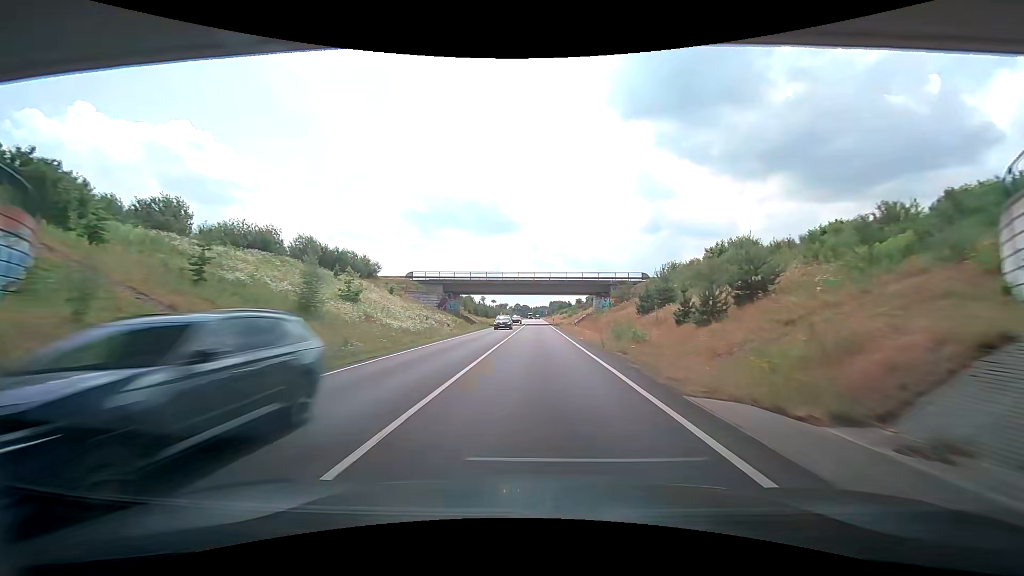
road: trunk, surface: asphalt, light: Day
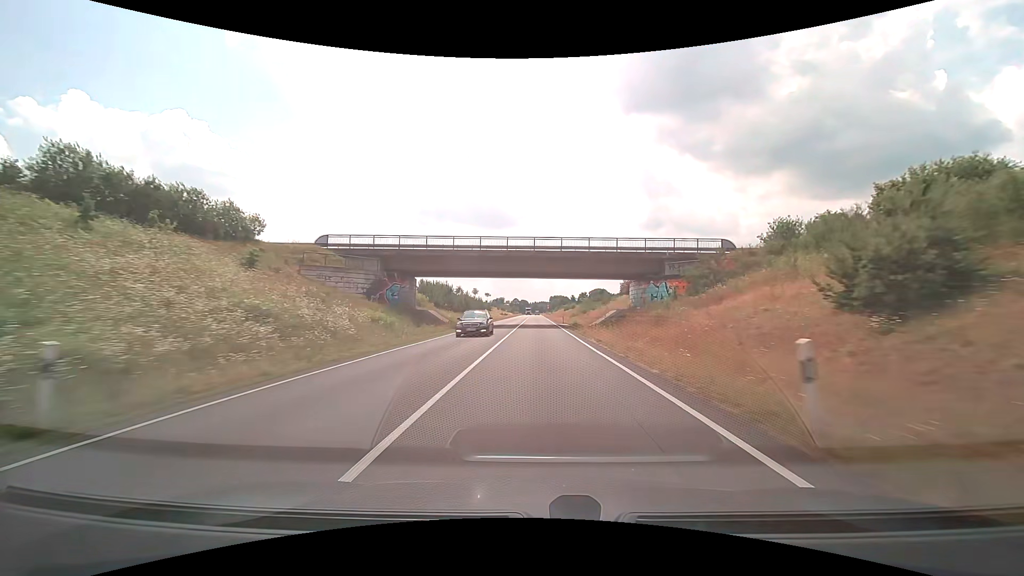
(+0.1, +31.0) m; 0°
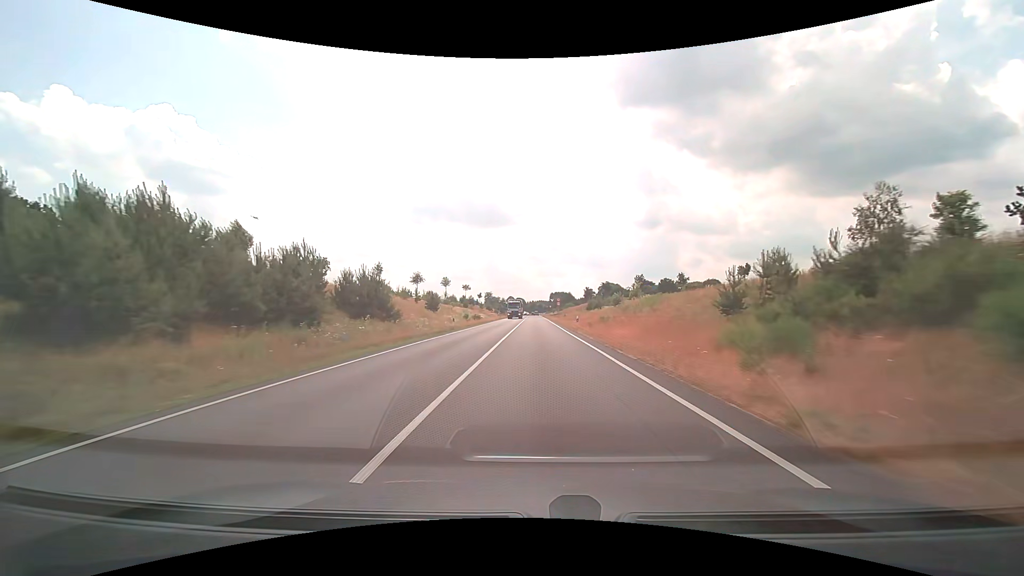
(+0.3, +70.5) m; 0°
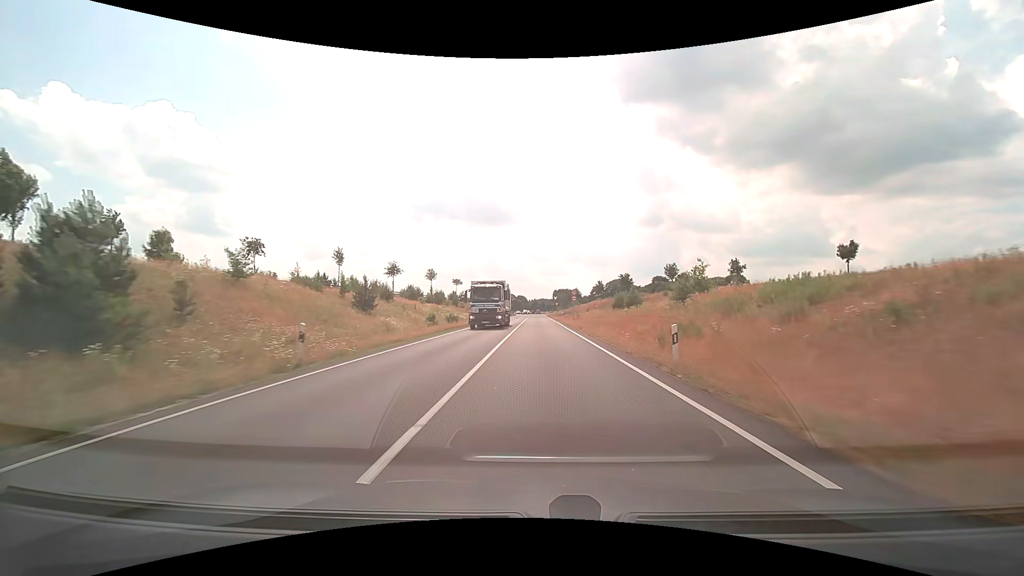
(+0.1, +24.9) m; 0°
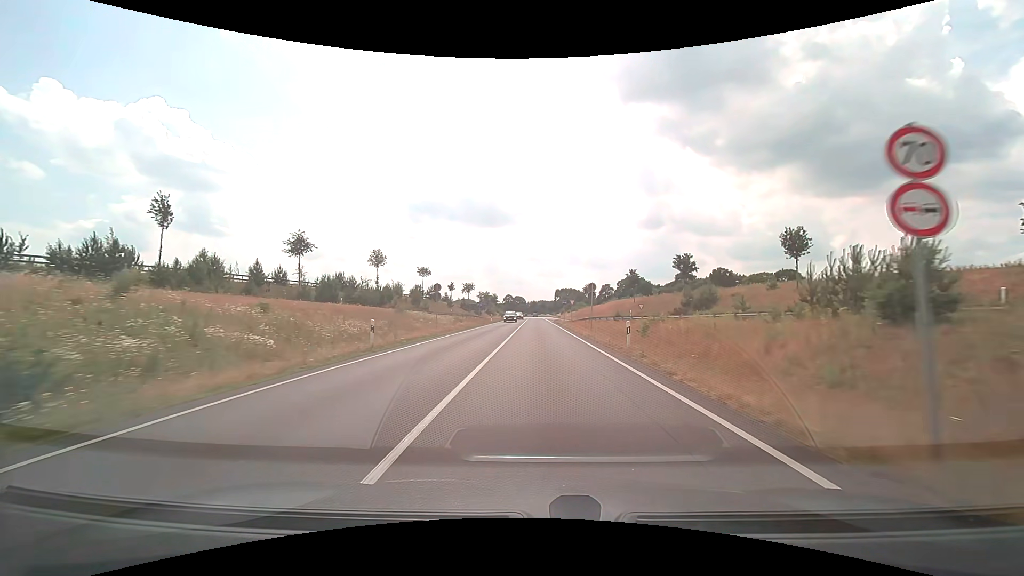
(+0.1, +44.2) m; 0°
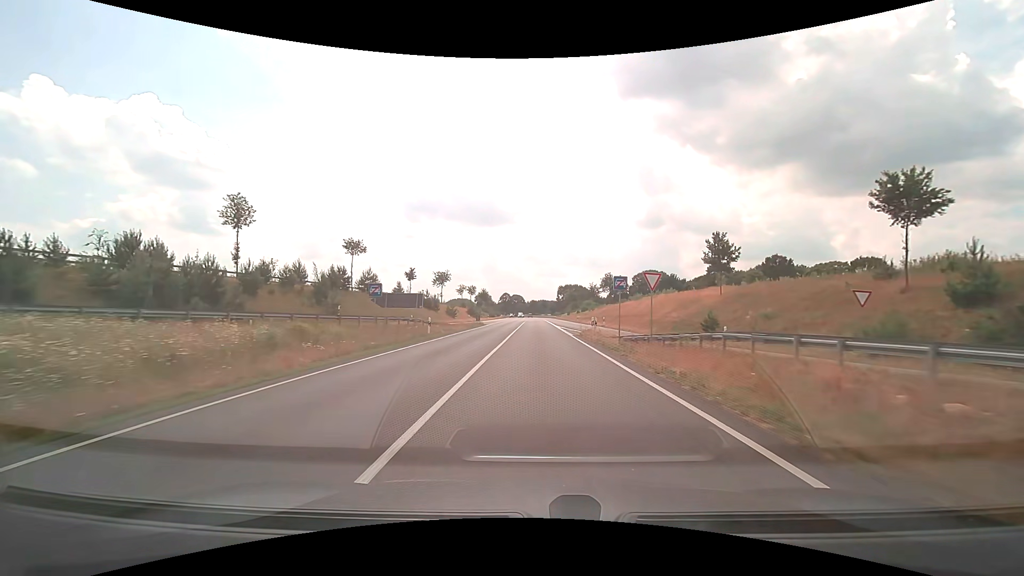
(+0.2, +41.1) m; 0°
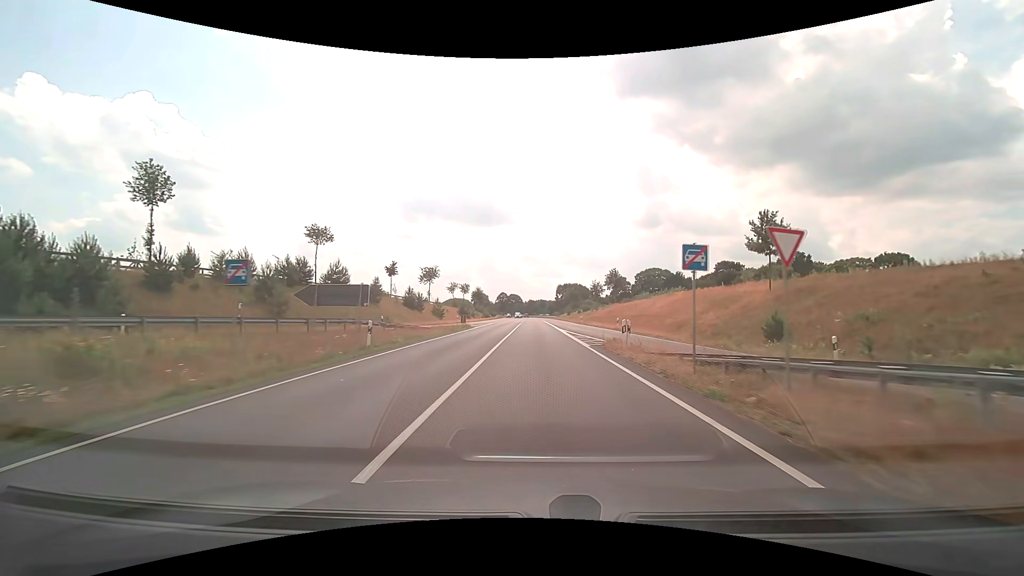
(0.0, +10.2) m; 0°
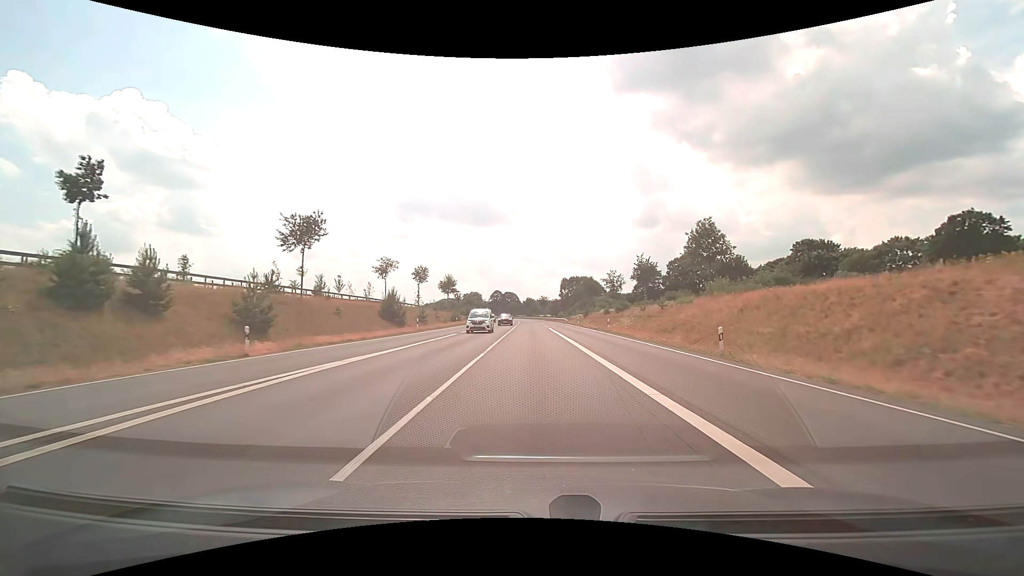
(0.0, +51.4) m; 0°
(0, +10) (0, +20) (0, +30) (0, +40) (0, +50) (0, +60) (0, +70) (0, +80) (-1, +90) (-1, +100) m
